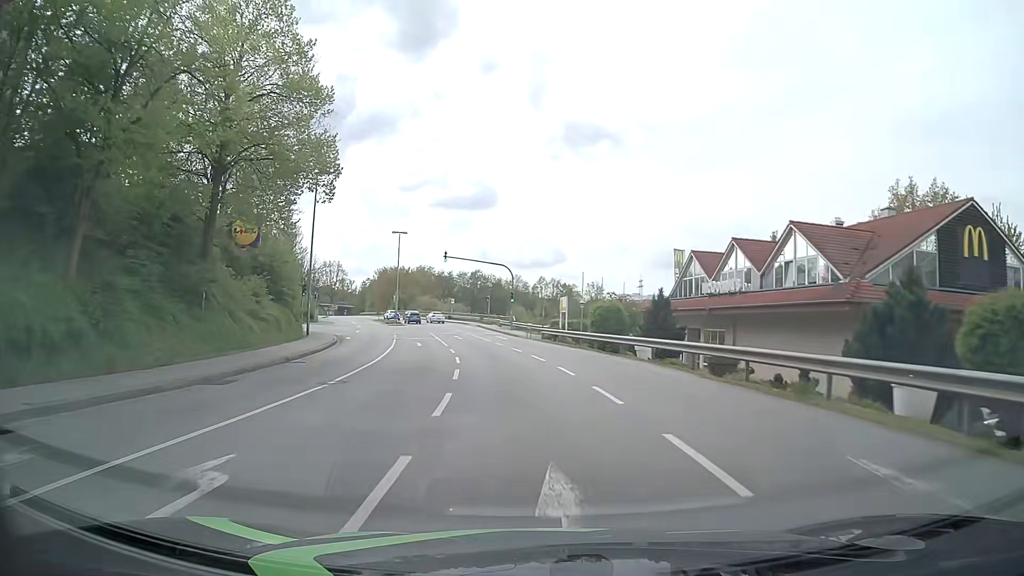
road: tertiary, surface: asphalt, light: Day
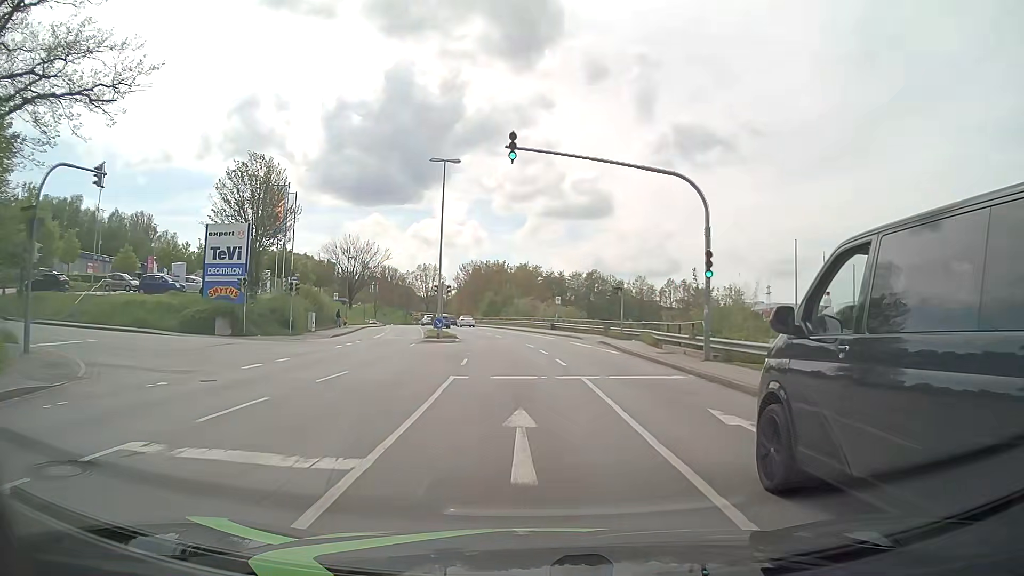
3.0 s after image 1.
(-3.5, +37.7) m; -10°
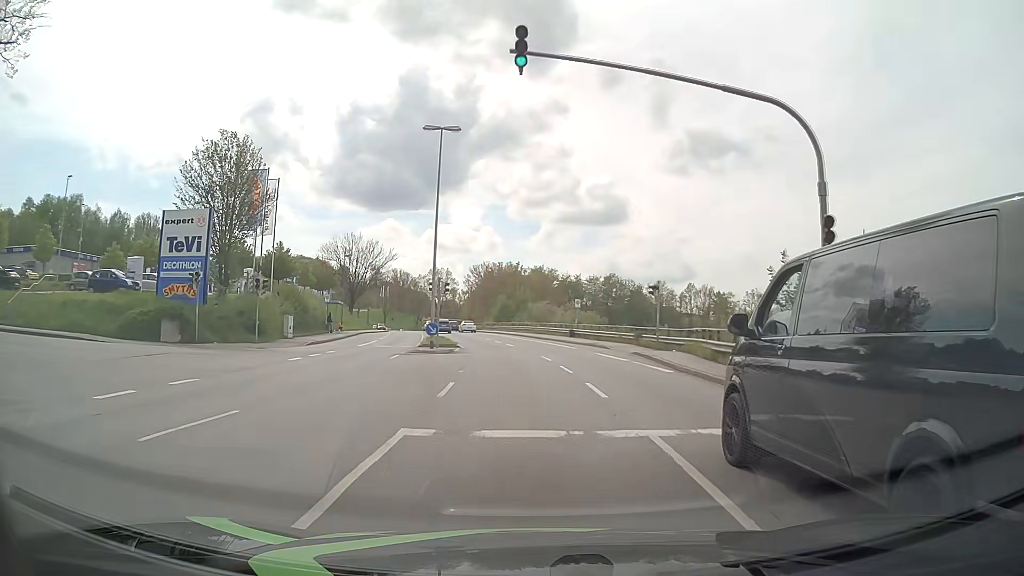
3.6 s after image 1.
(-0.1, +7.6) m; -2°
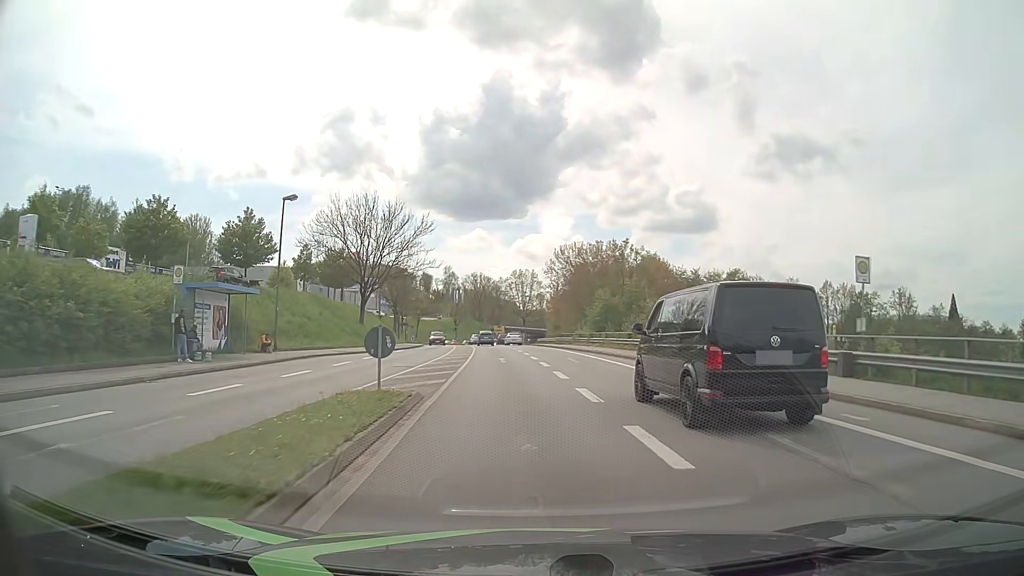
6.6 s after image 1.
(-2.4, +37.7) m; -8°
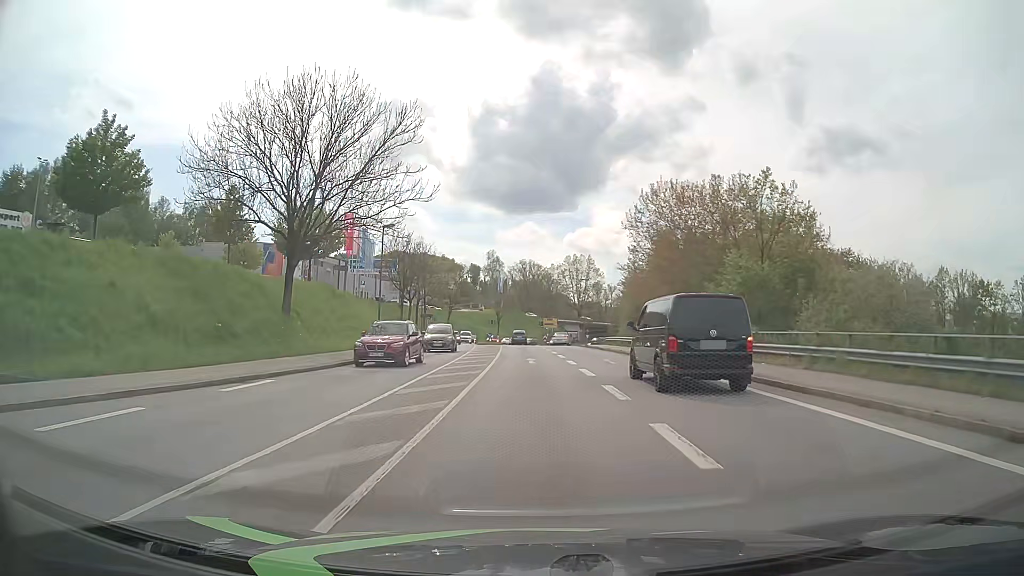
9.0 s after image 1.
(-1.4, +30.3) m; -4°
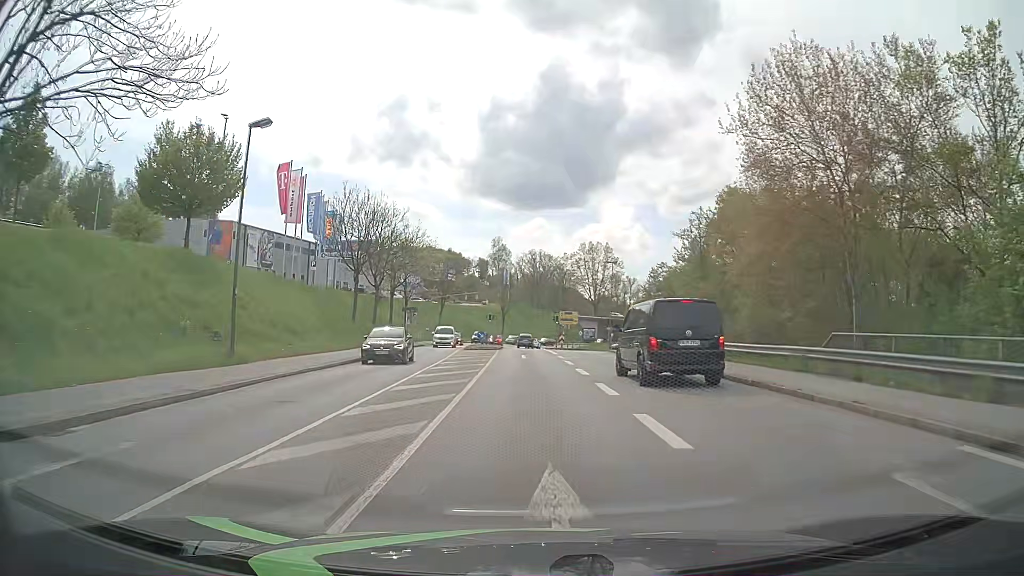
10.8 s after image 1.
(-0.2, +23.0) m; -1°
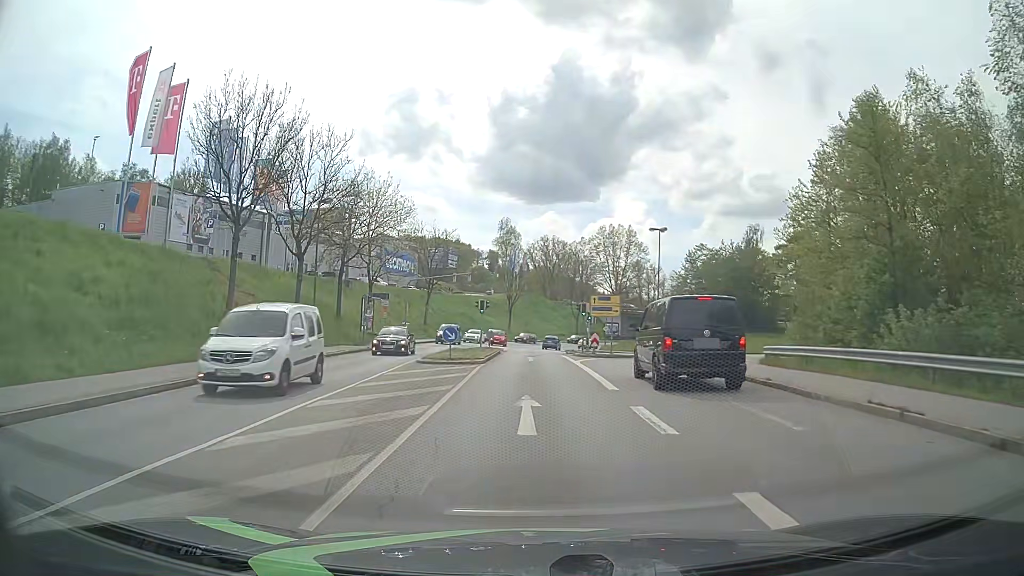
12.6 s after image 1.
(-0.1, +23.1) m; -1°
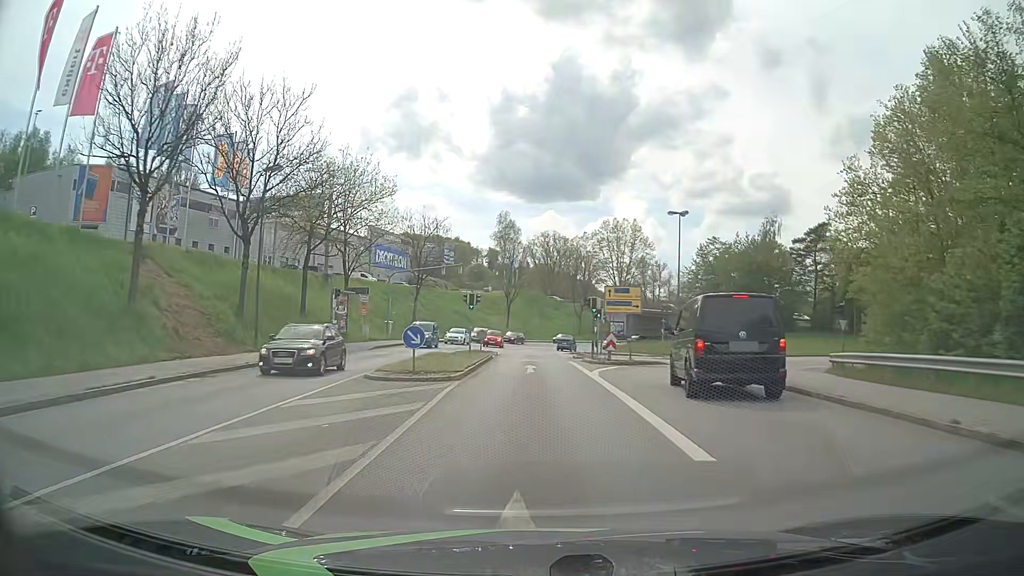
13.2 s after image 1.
(0.0, +7.7) m; 0°
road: primary_link
(0, +10) (0, +20) (0, +30) (0, +40) (0, +50) (+1, +60) (+2, +70) (+4, +80) (+8, +89) (+12, +98) m
